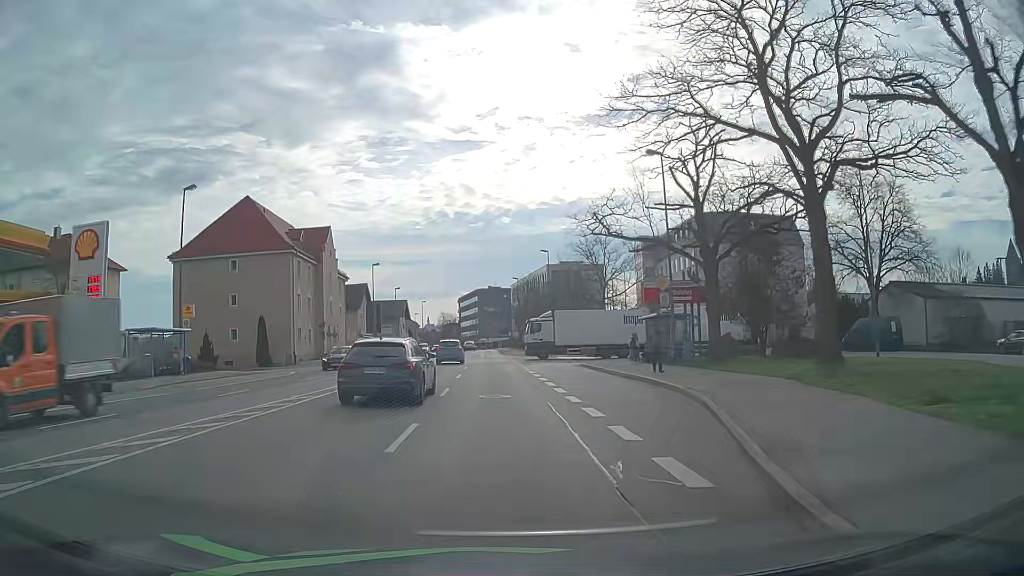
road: primary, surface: asphalt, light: Day
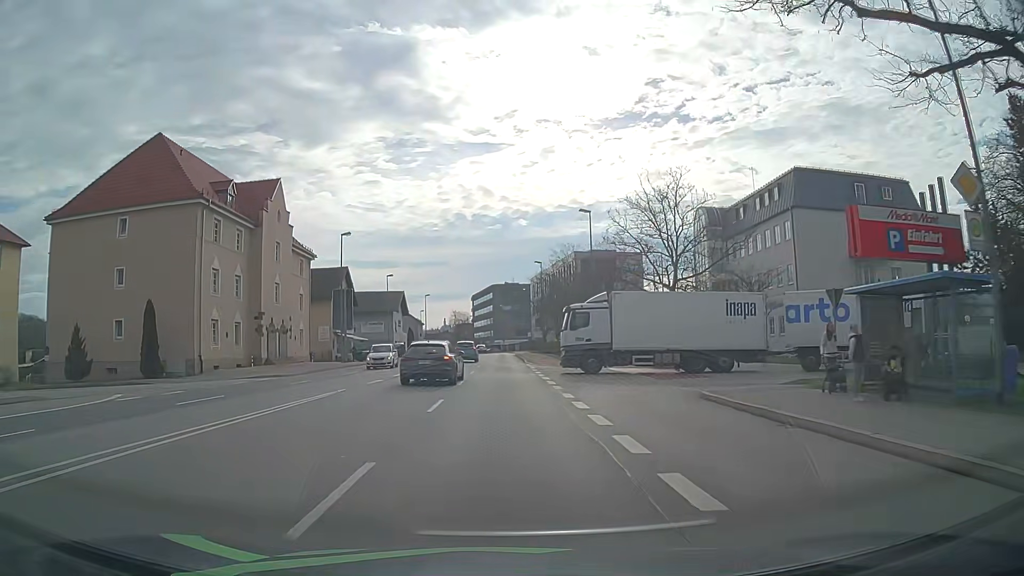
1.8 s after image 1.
(-0.3, +21.8) m; -1°
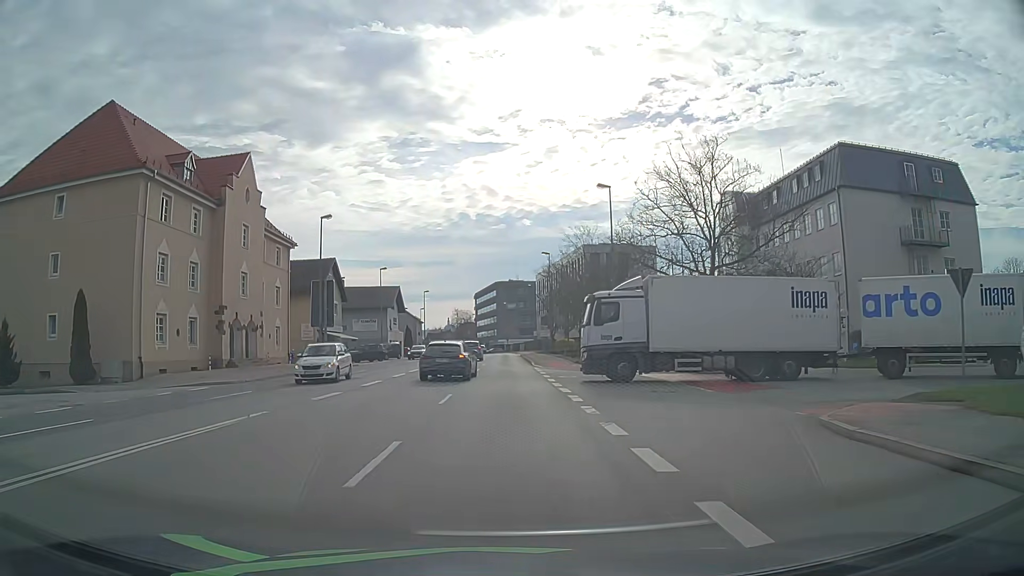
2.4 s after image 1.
(0.0, +7.3) m; -1°
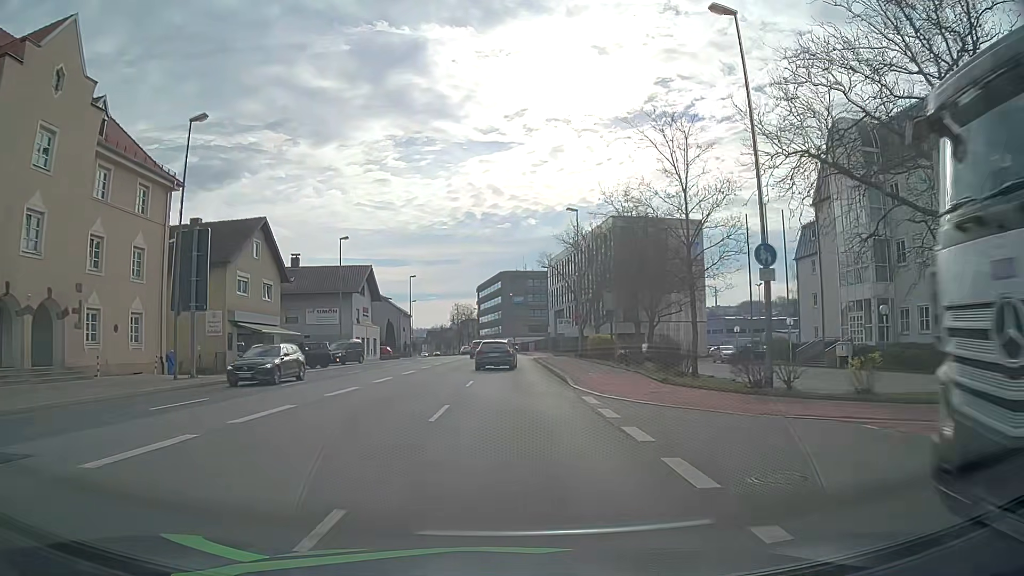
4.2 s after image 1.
(-0.1, +22.0) m; 0°
